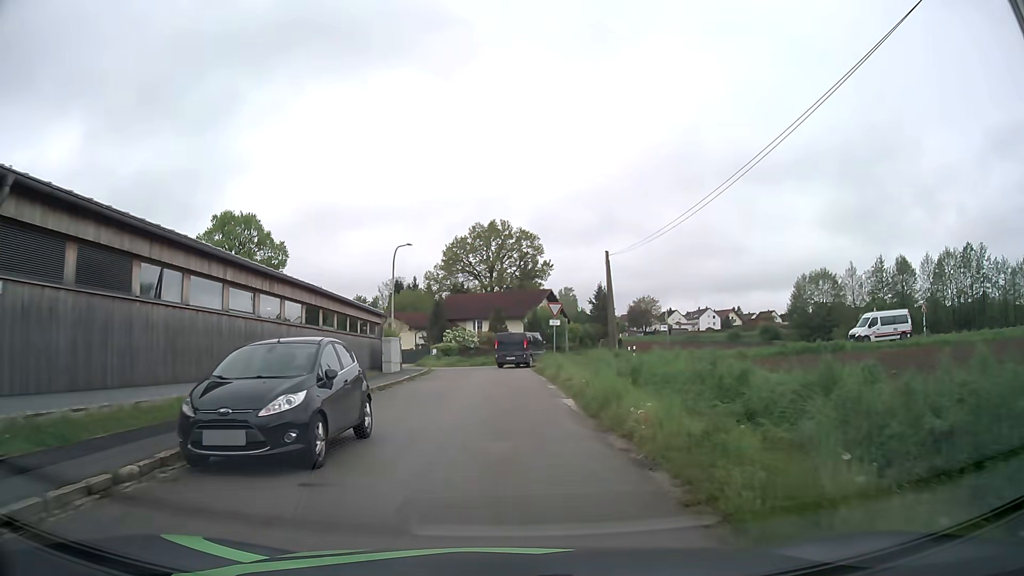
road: tertiary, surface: asphalt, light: Day
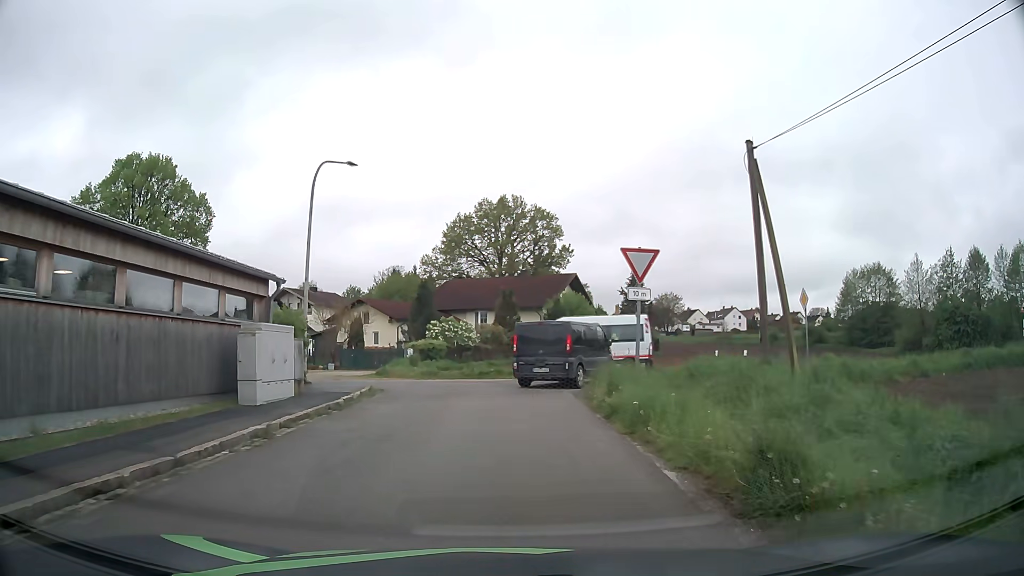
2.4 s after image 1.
(-0.3, +18.2) m; -2°
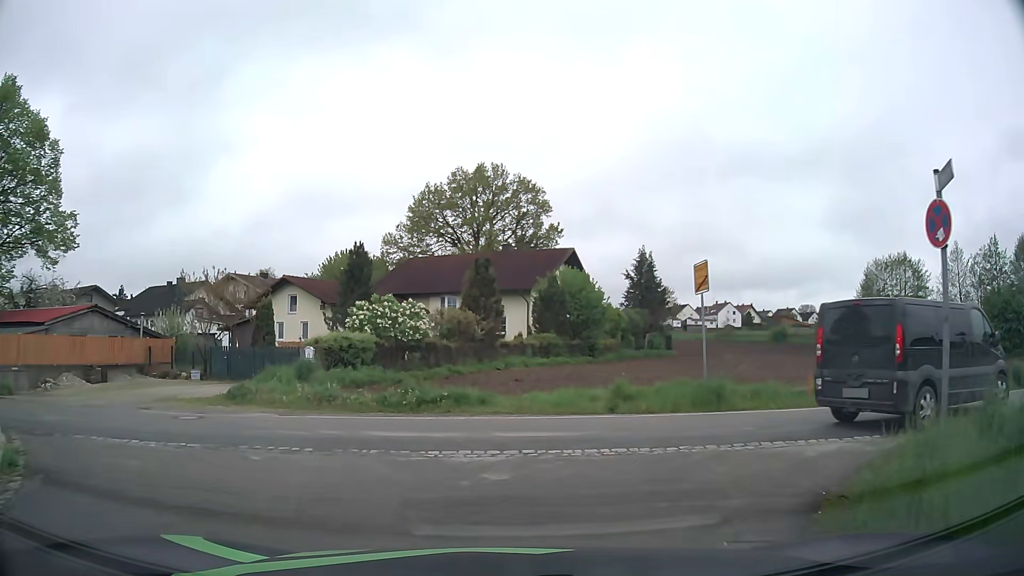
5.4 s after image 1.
(+0.3, +15.4) m; +2°
